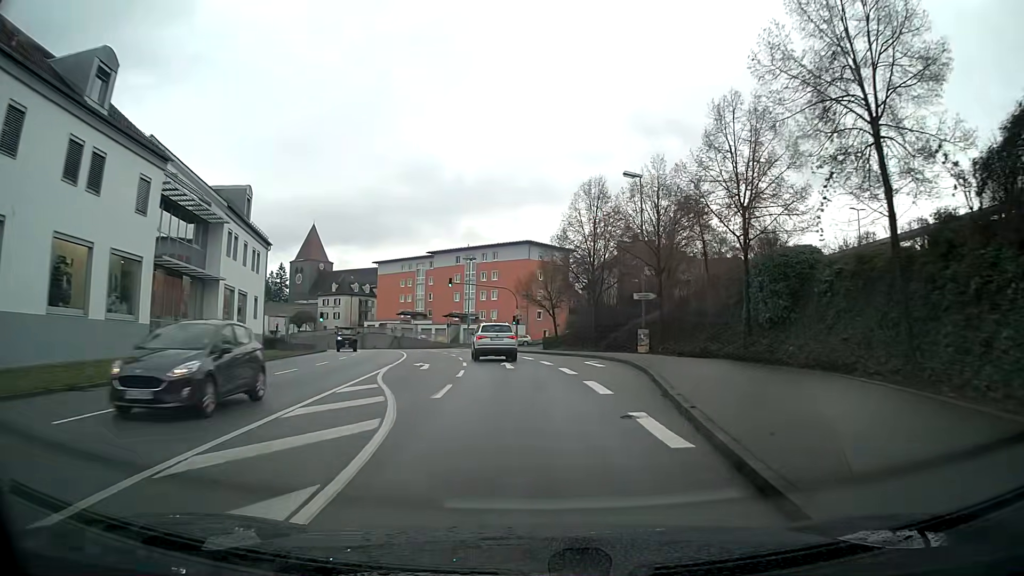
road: tertiary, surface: asphalt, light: Day
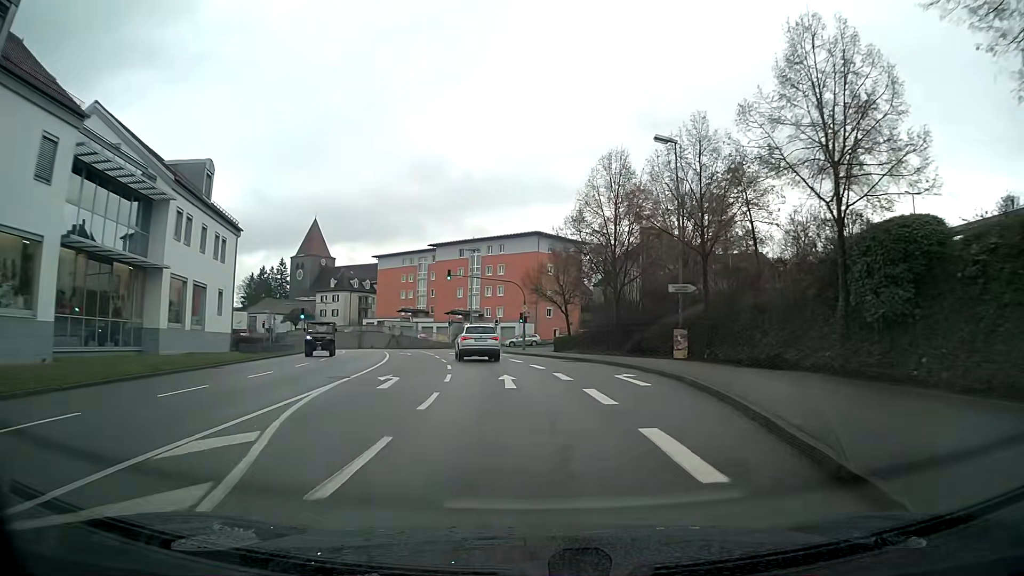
(0.0, +7.4) m; -1°
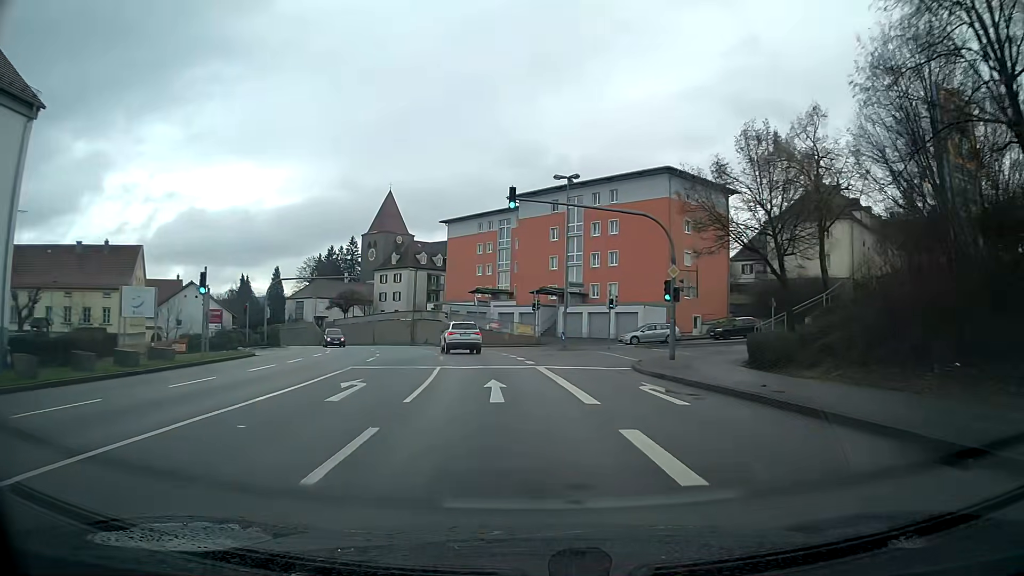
(-2.1, +29.8) m; -9°
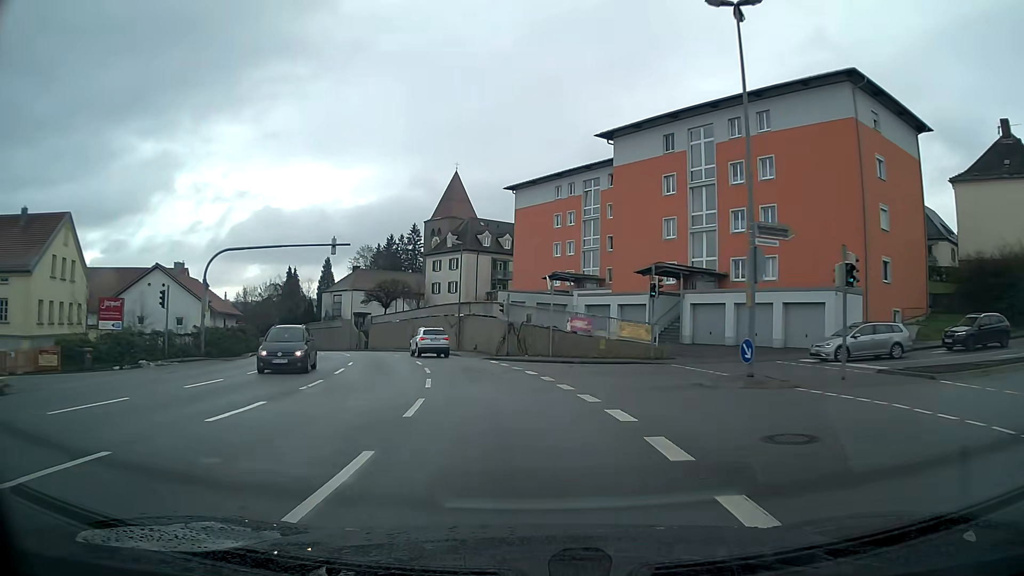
(-1.5, +22.9) m; -8°
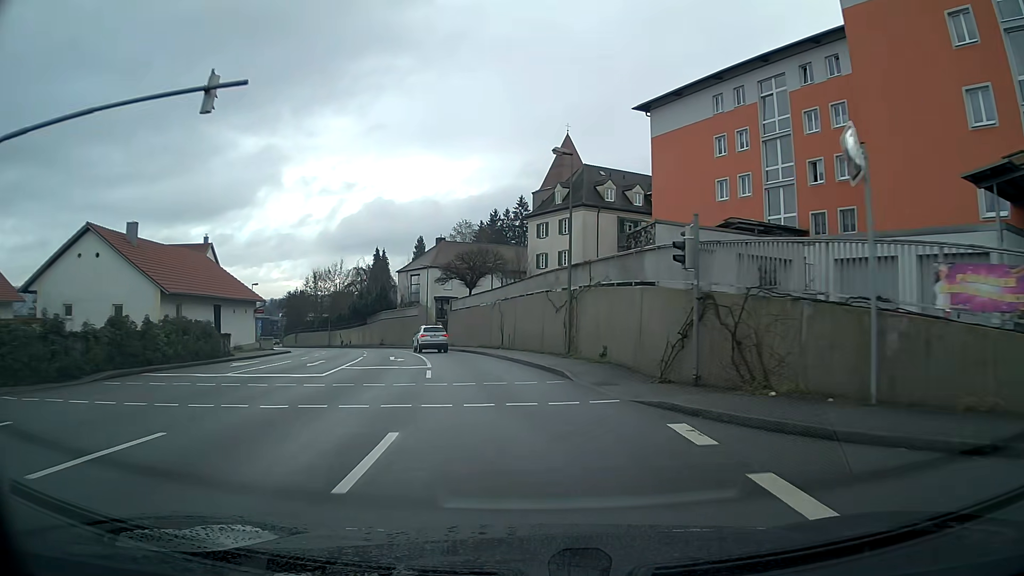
(-1.9, +23.3) m; -9°
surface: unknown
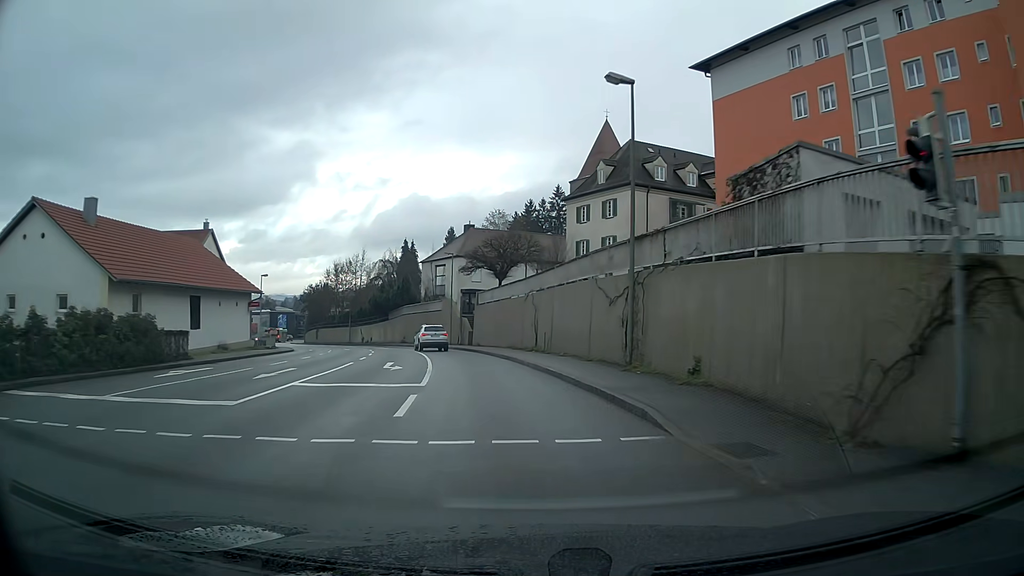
(-0.2, +7.9) m; -3°
